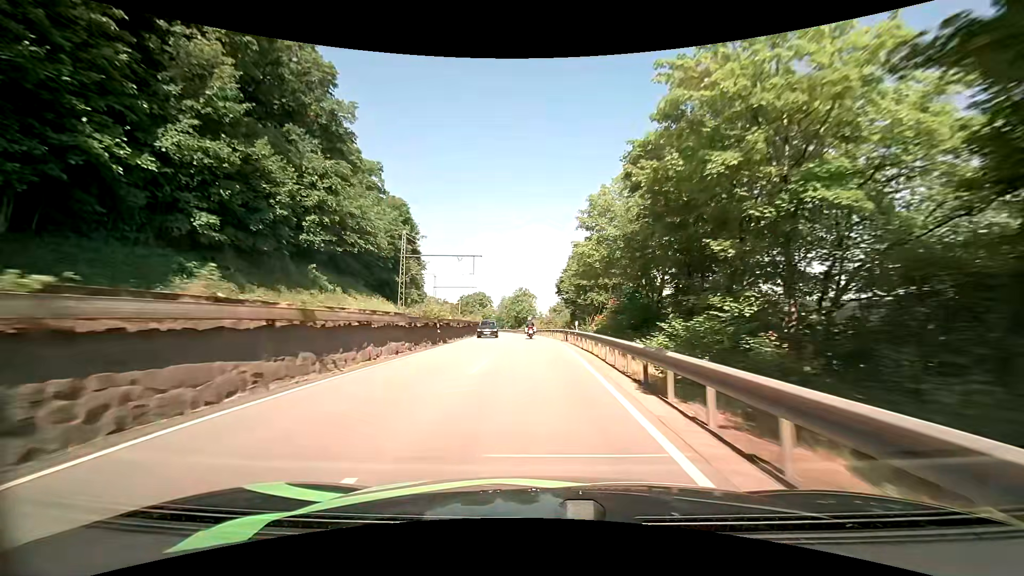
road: primary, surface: asphalt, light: Day
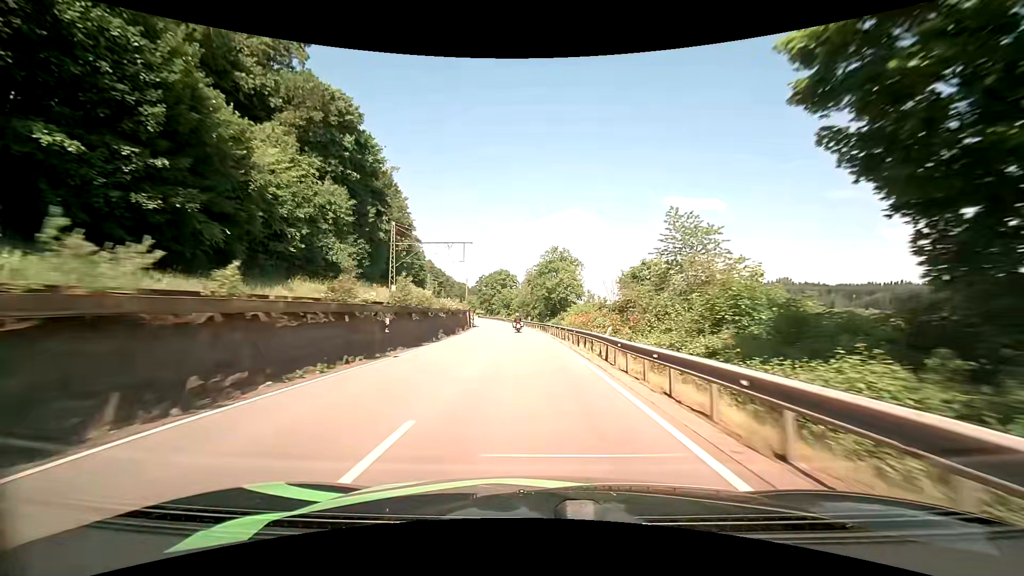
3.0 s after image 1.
(-1.6, +57.7) m; -4°
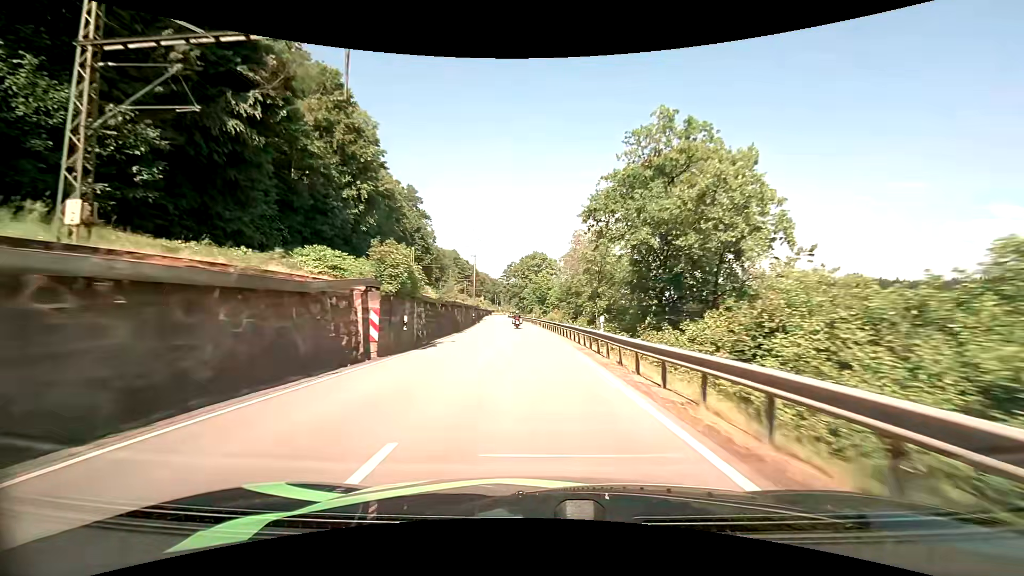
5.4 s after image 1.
(-2.3, +49.1) m; -5°
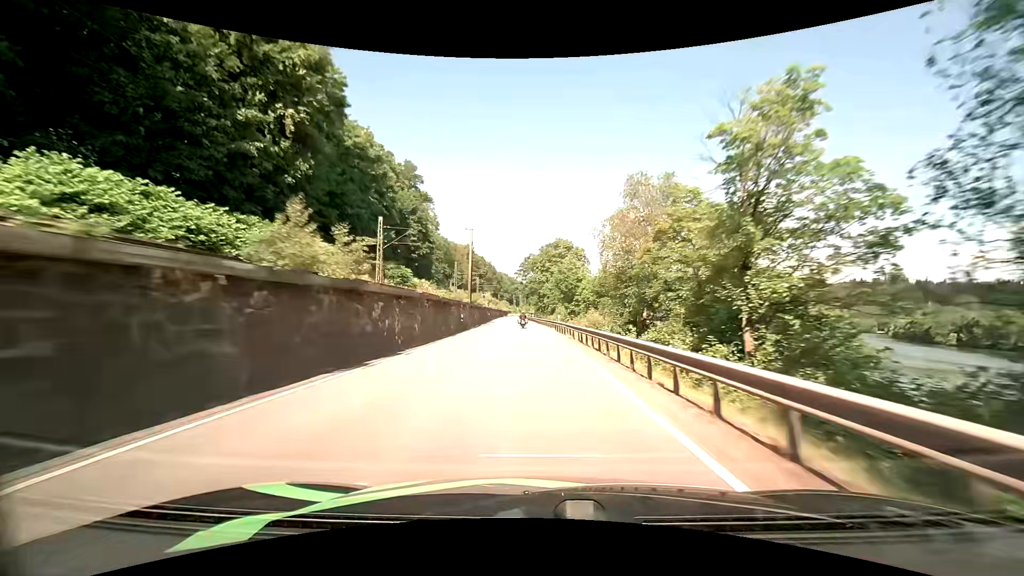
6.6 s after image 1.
(-0.4, +25.1) m; -2°
(0, +10) (0, +20) (-1, +30) (-1, +40) (-1, +50) (-2, +60) (-2, +70) (-3, +80) (-3, +90) (-4, +100) m
